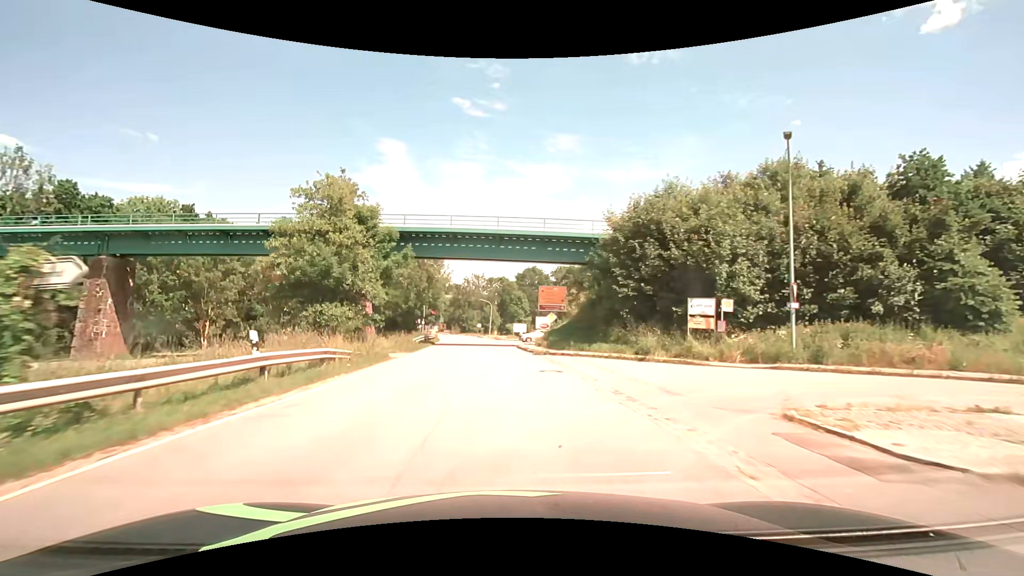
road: secondary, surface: asphalt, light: Day
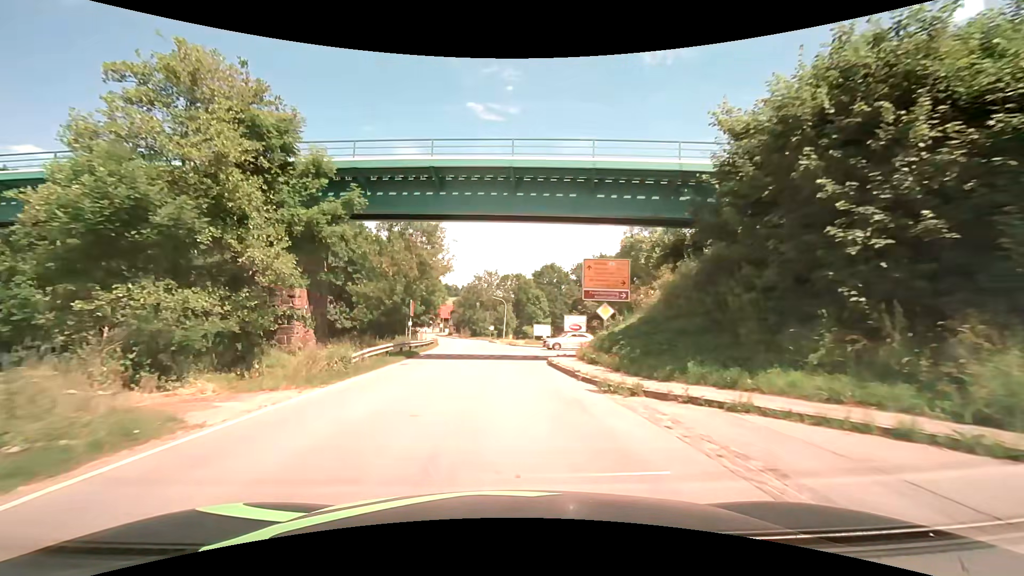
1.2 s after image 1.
(-0.4, +15.9) m; -2°
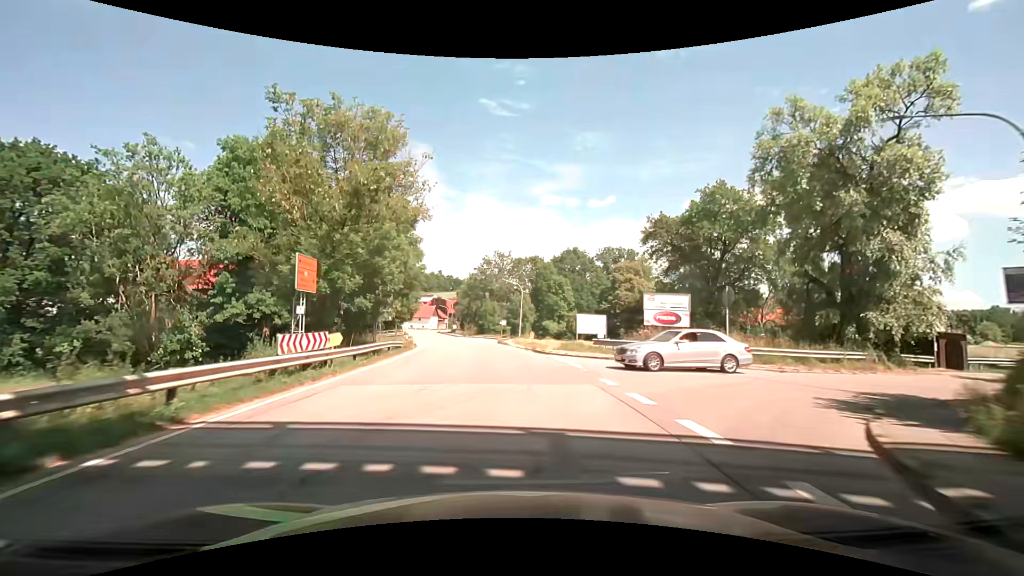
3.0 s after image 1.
(-0.2, +23.8) m; -1°
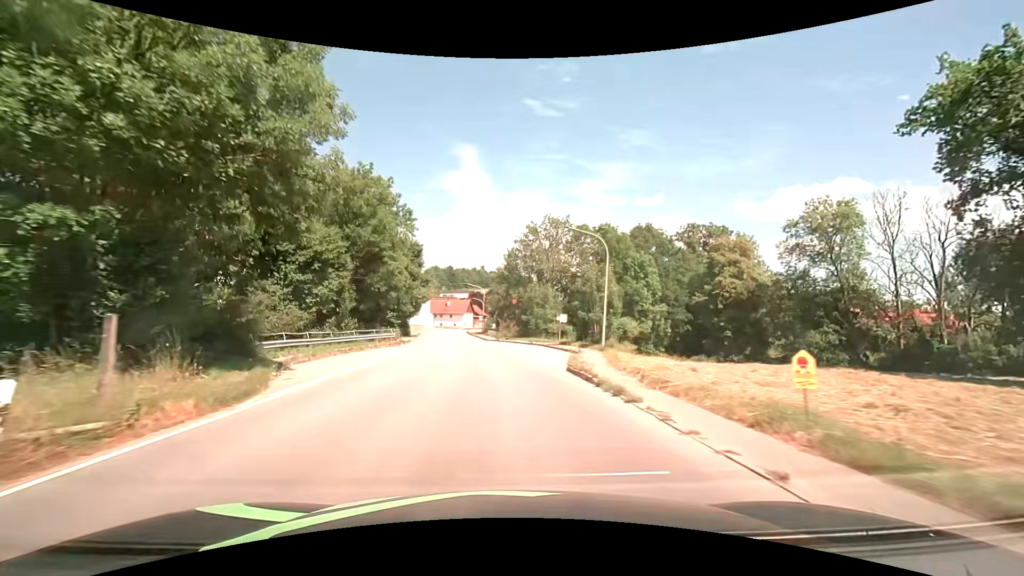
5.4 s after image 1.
(-1.2, +31.8) m; -5°
